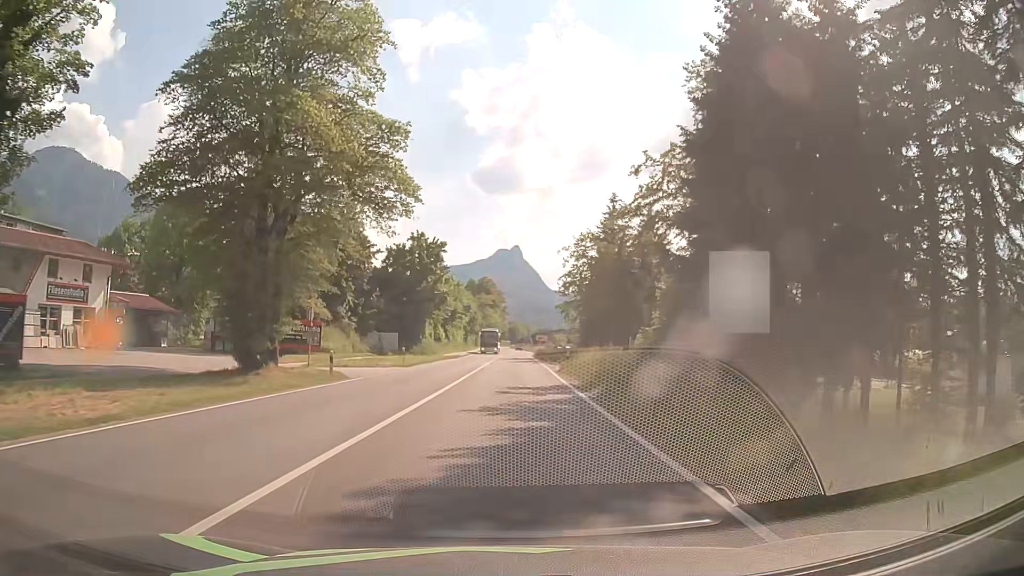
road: primary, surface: asphalt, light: Day
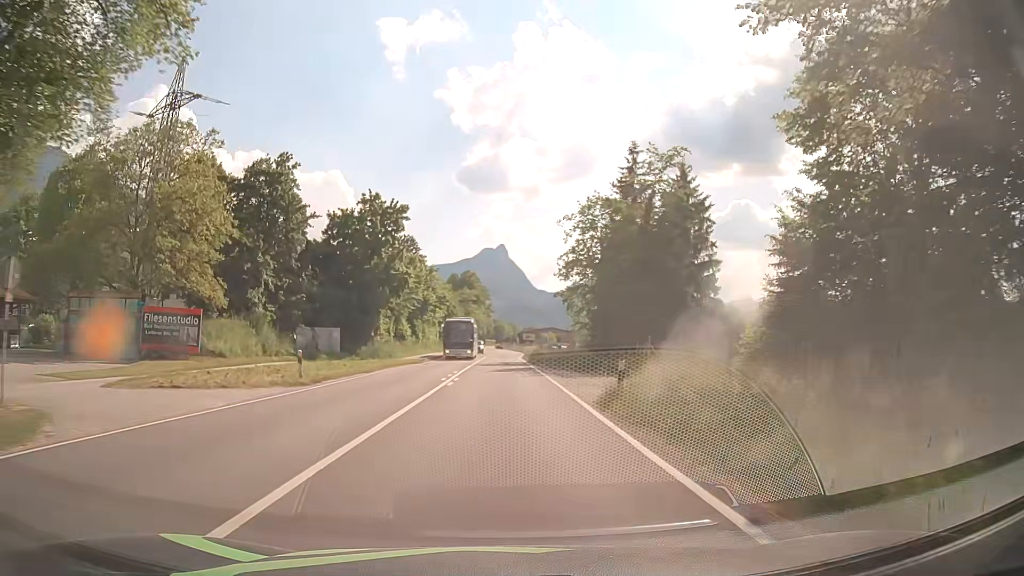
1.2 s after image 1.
(+0.2, +18.3) m; +1°
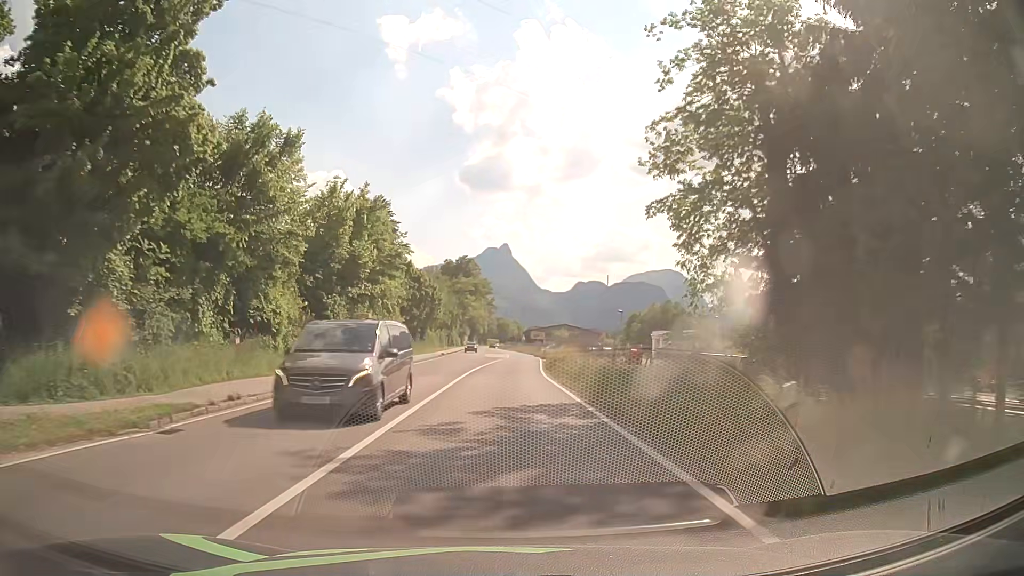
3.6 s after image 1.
(-0.2, +36.6) m; -1°
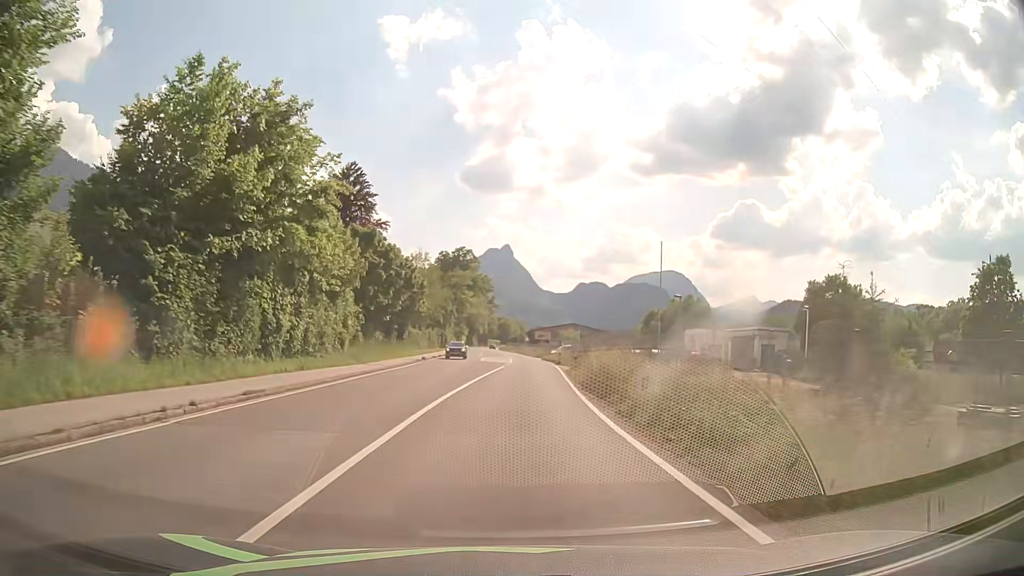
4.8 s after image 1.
(0.0, +18.3) m; 0°
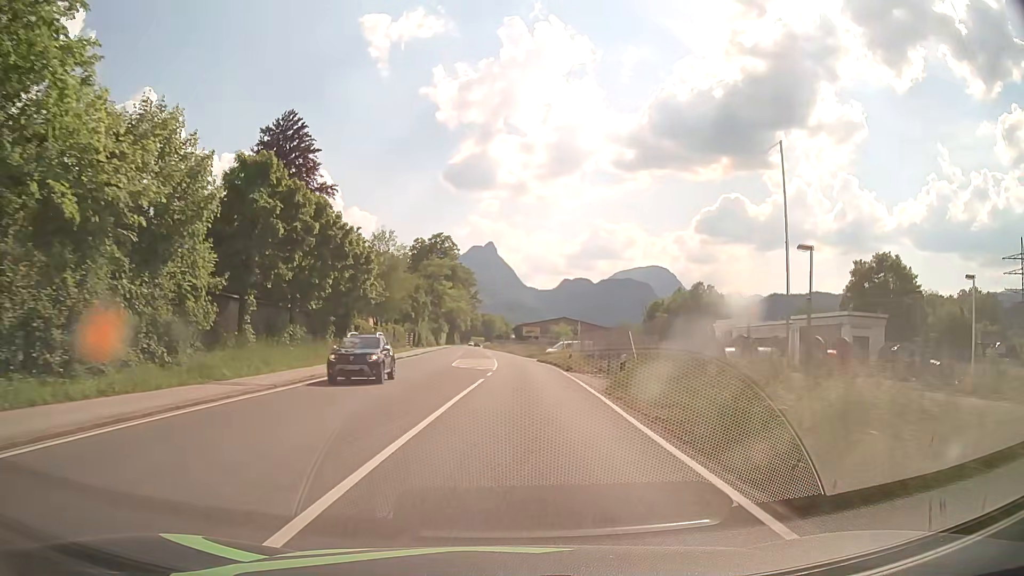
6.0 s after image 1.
(+0.2, +18.2) m; +1°
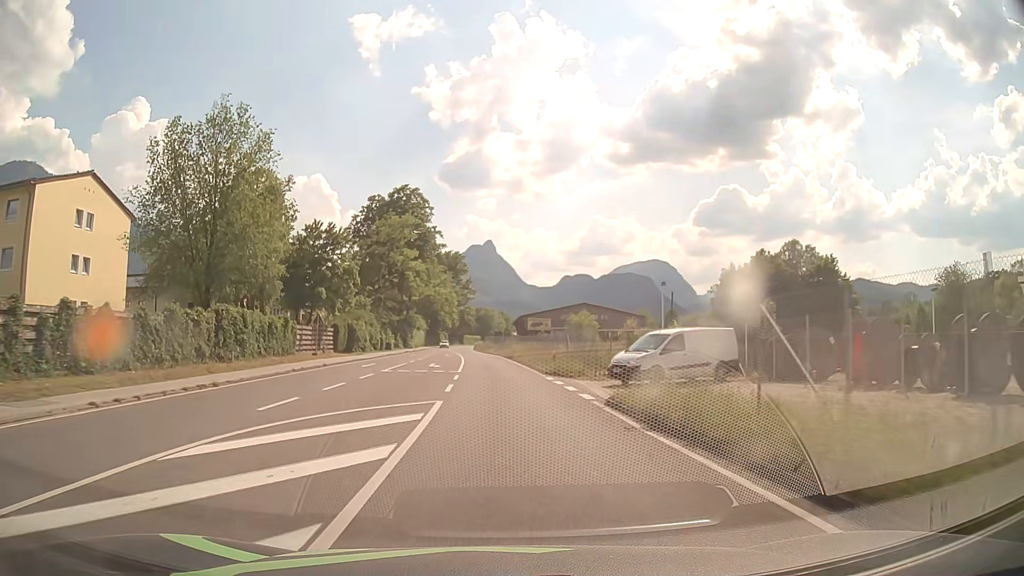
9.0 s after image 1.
(+0.7, +45.6) m; 0°
(0, +10) (0, +20) (-1, +30) (-1, +40) (-2, +50) (-2, +60) (-3, +70) (-4, +80) (-5, +90) (-6, +100) m
